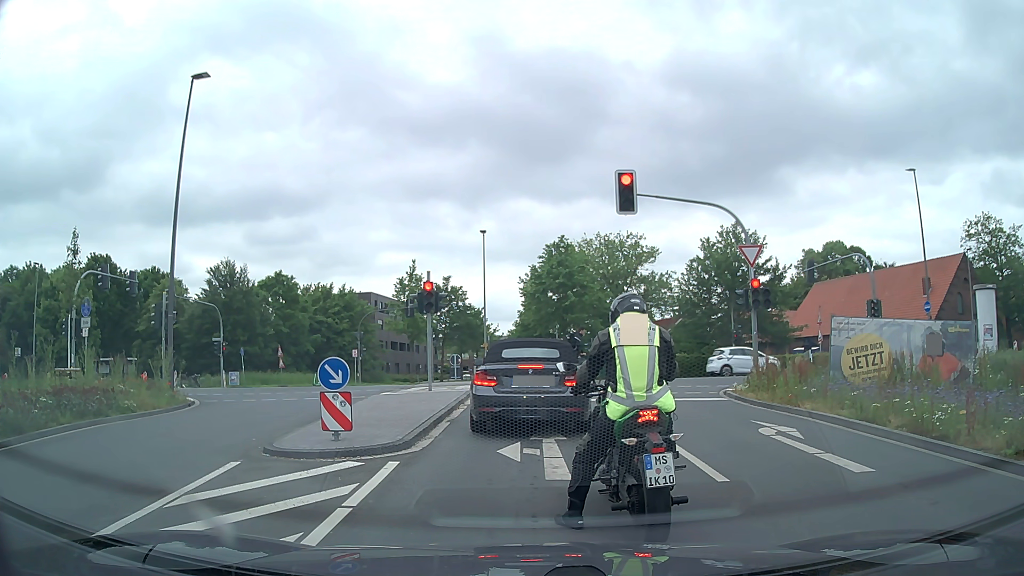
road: secondary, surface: asphalt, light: Day
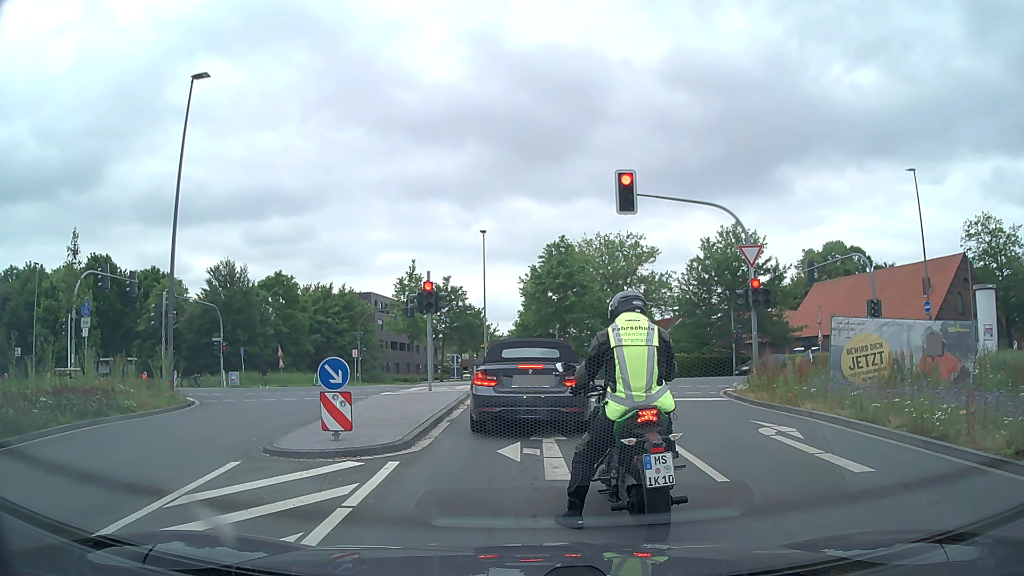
(0.0, 0.0) m; 0°
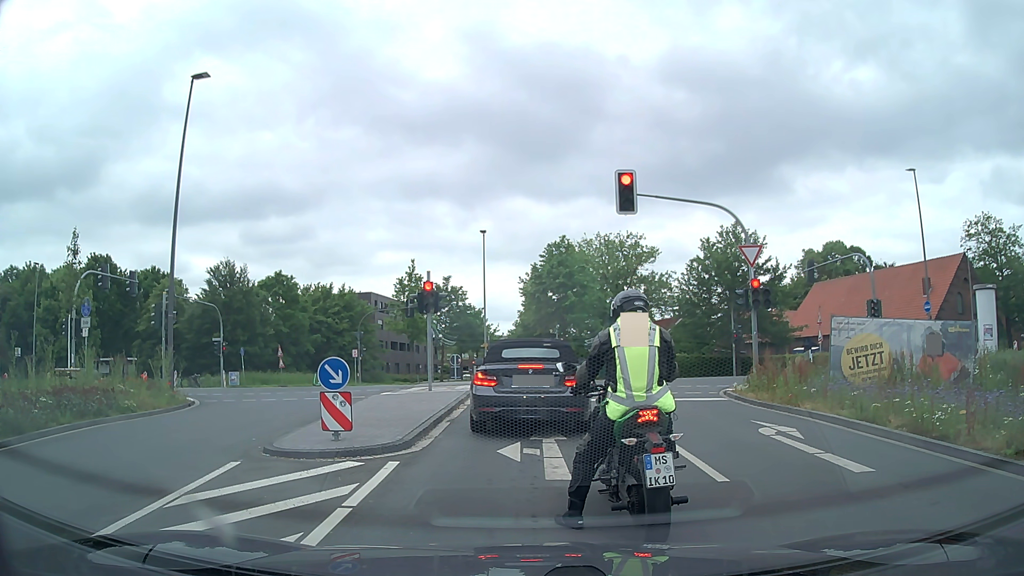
(0.0, 0.0) m; 0°
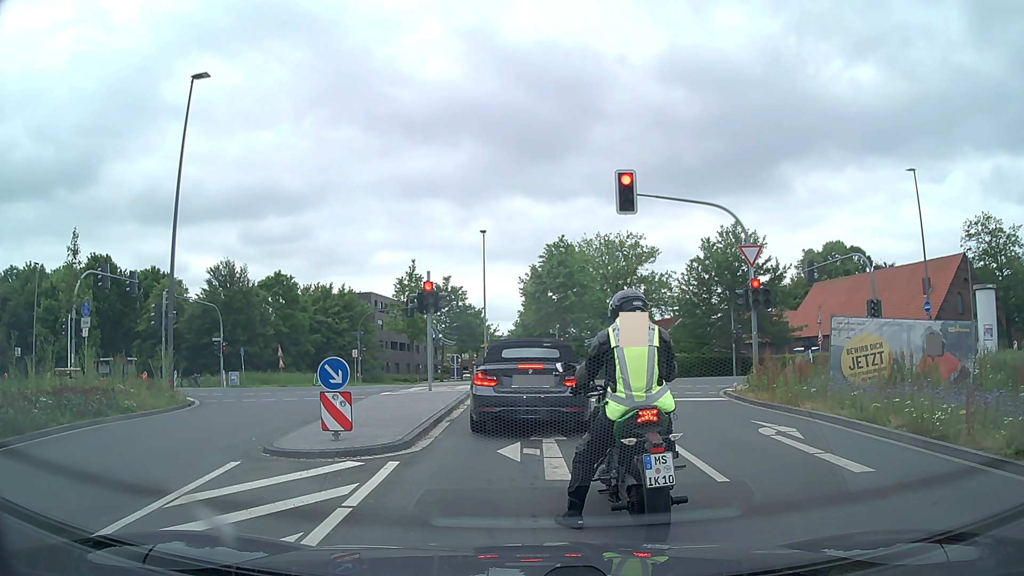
(0.0, 0.0) m; 0°
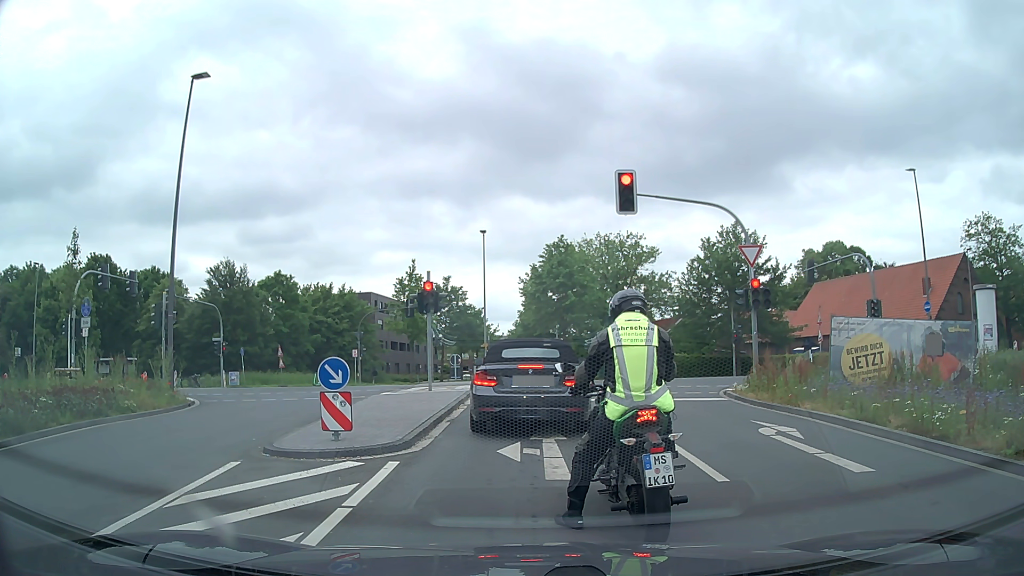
(0.0, 0.0) m; 0°
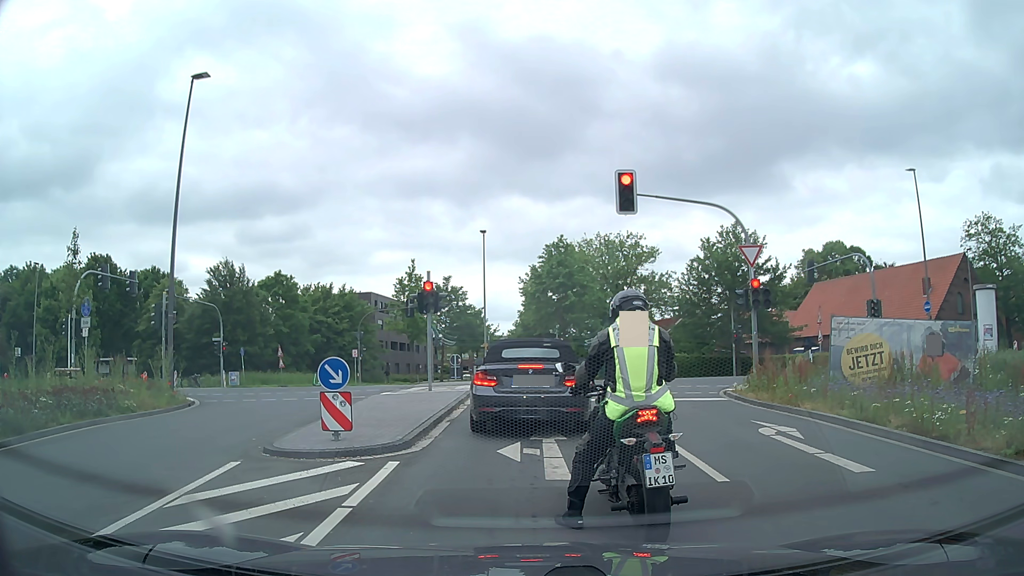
(0.0, 0.0) m; 0°
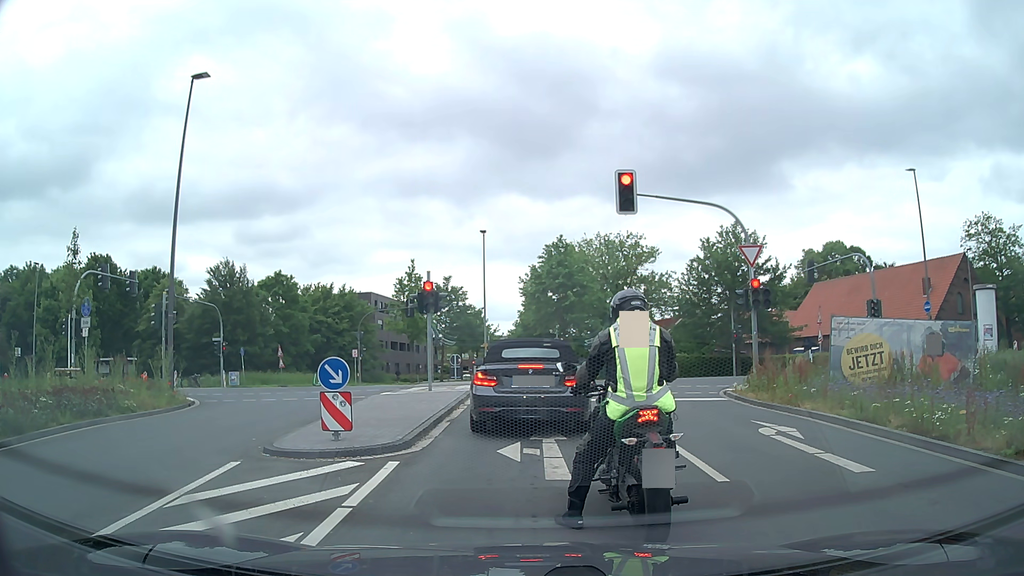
(0.0, 0.0) m; 0°
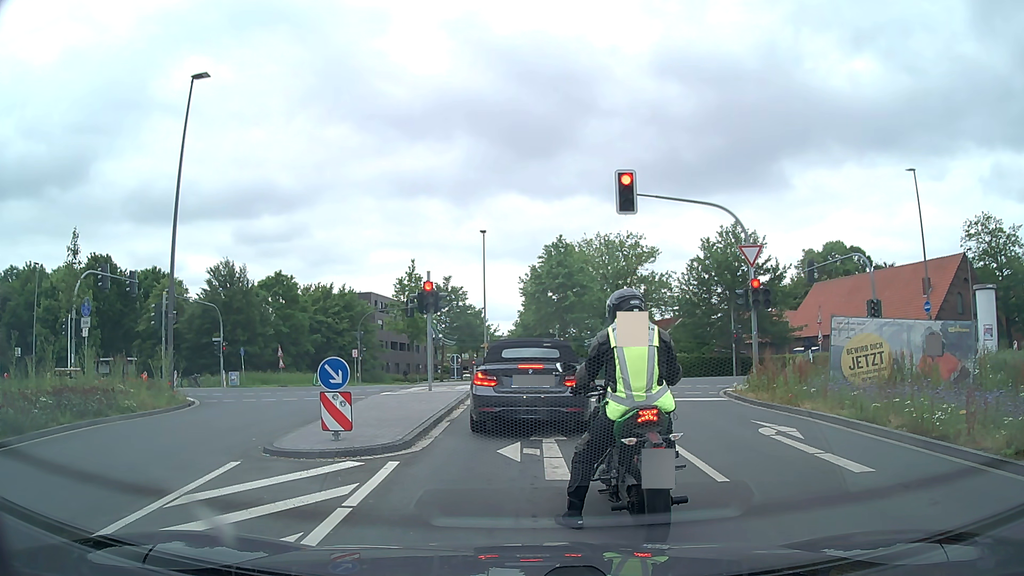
(0.0, 0.0) m; 0°
